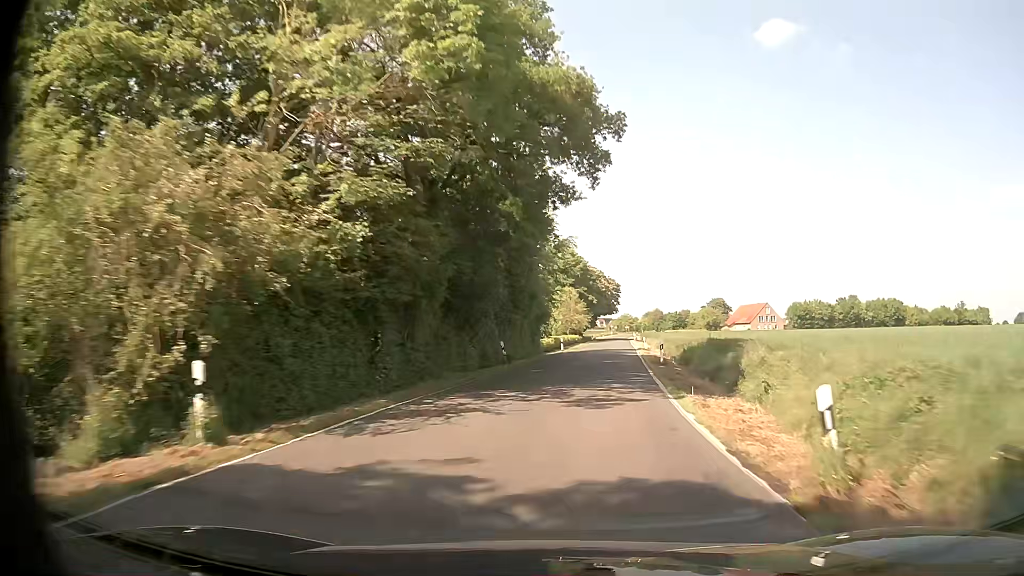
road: secondary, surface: asphalt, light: Day
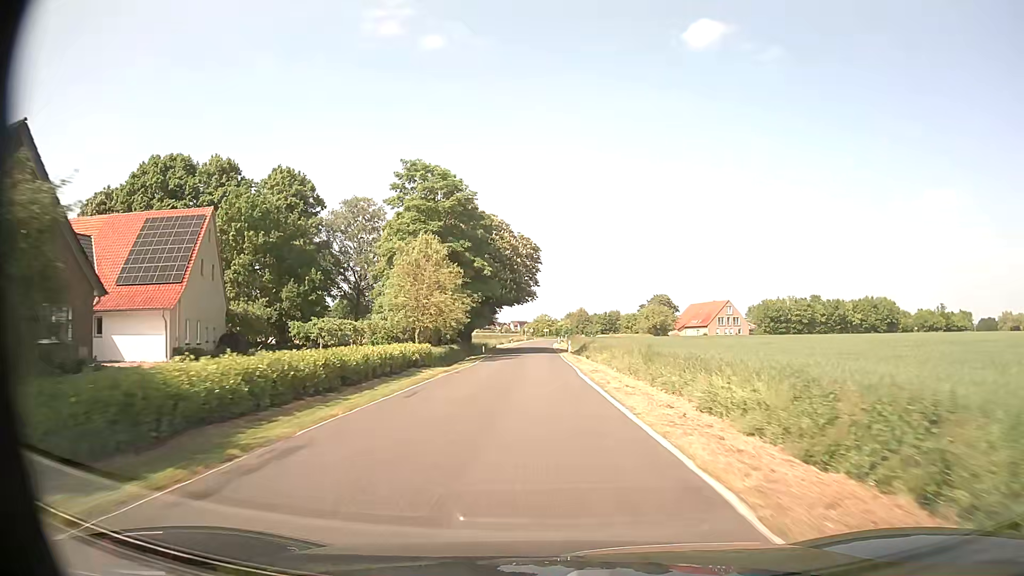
(+5.9, +54.5) m; +8°
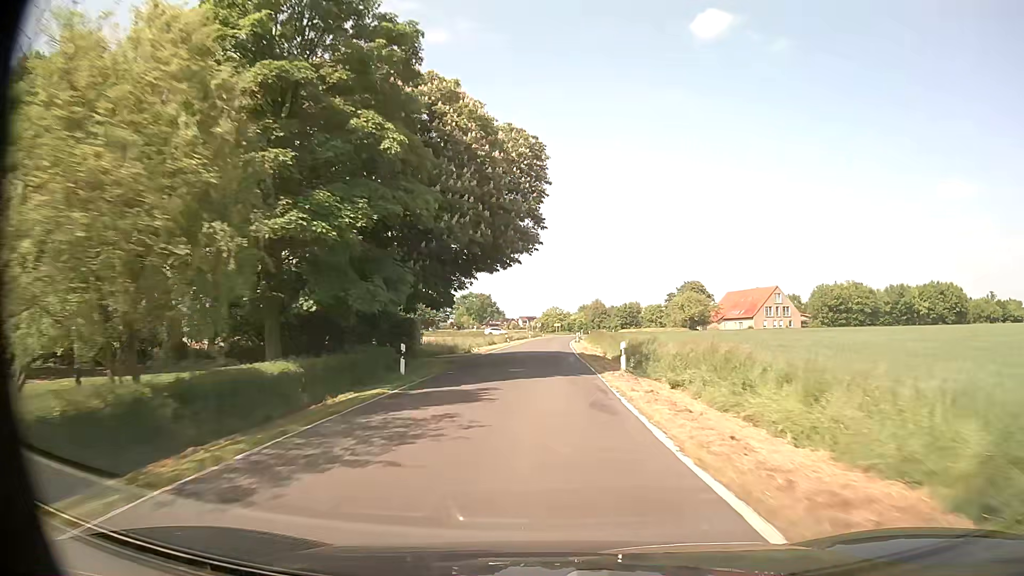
(-0.1, +32.8) m; -1°
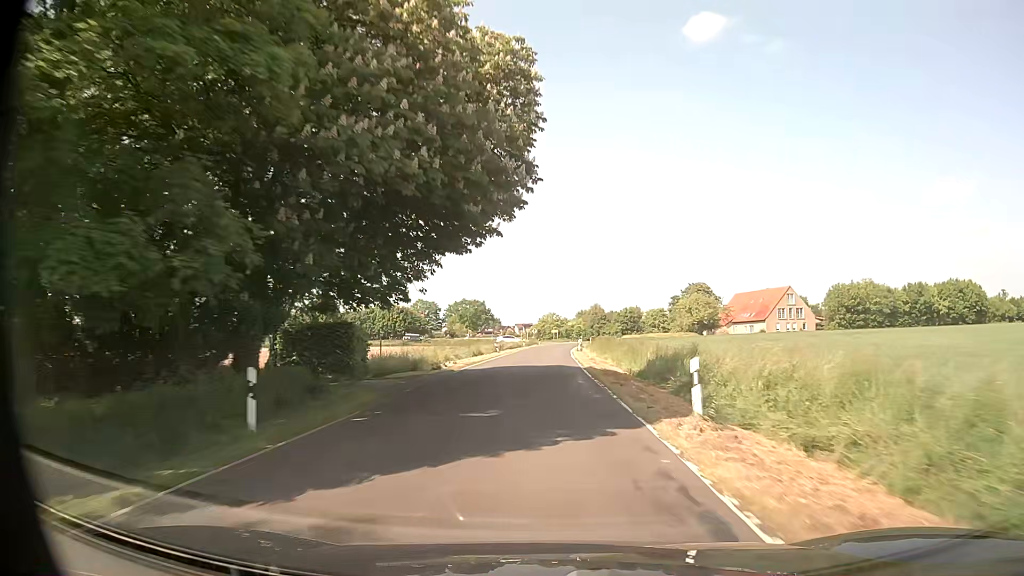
(0.0, +10.8) m; 0°
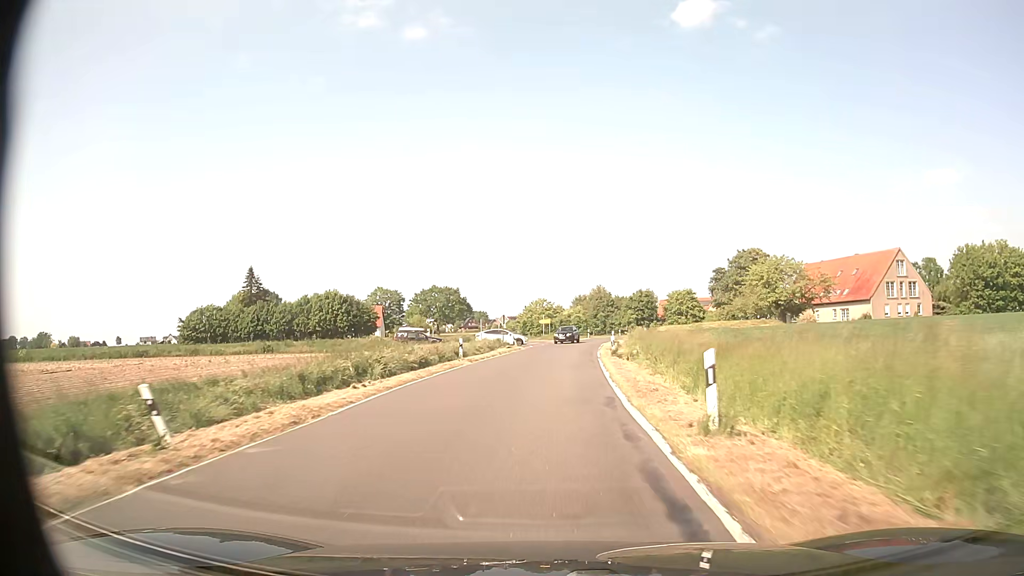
(+0.7, +51.5) m; +1°
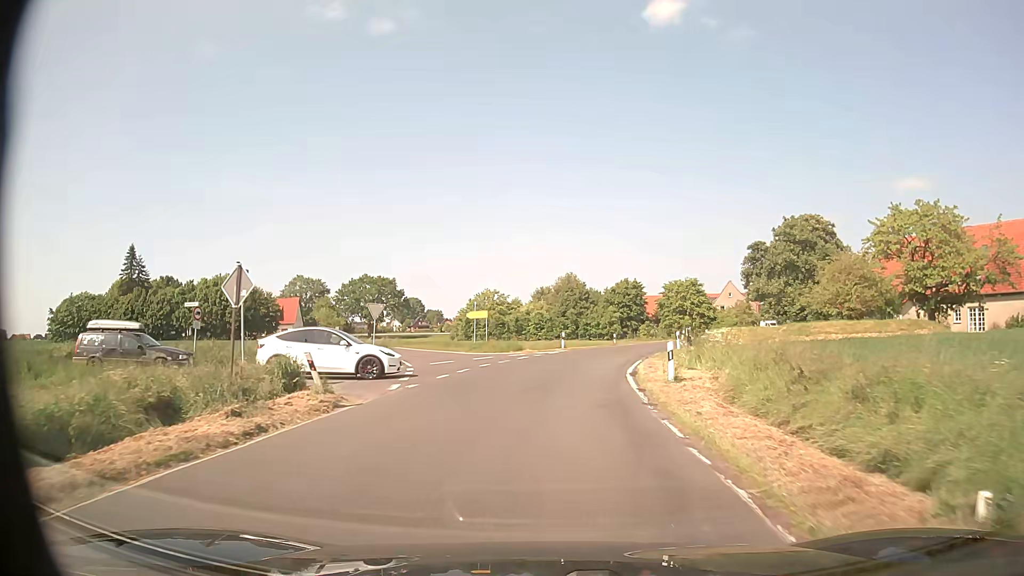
(+1.3, +39.8) m; +3°
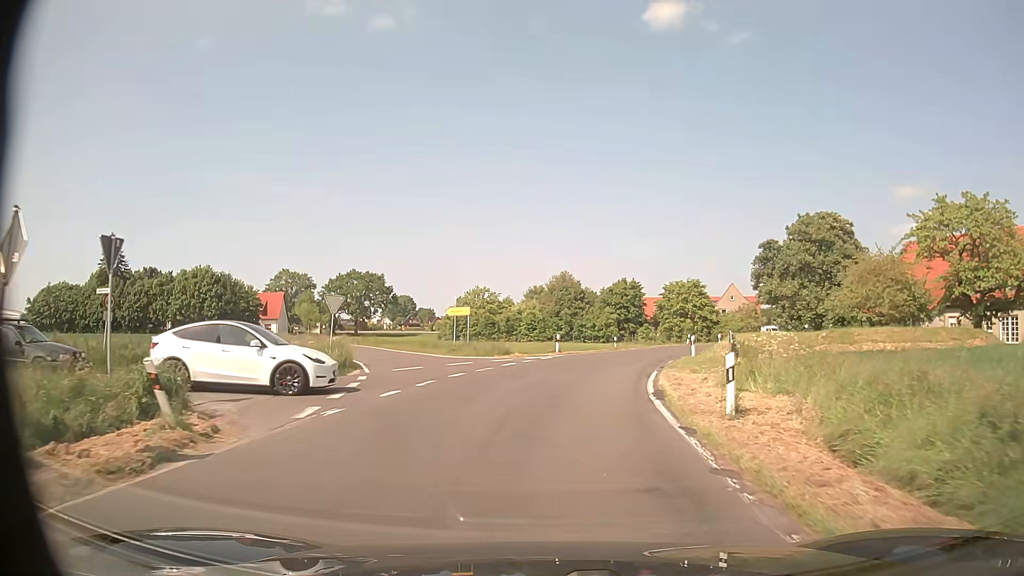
(0.0, +5.9) m; +1°
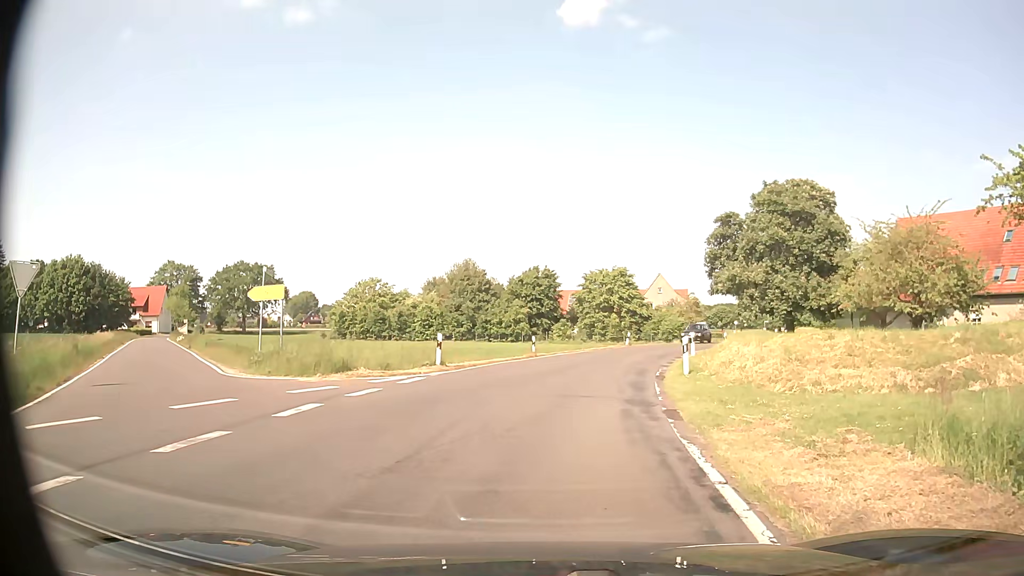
(+0.7, +15.0) m; +8°
